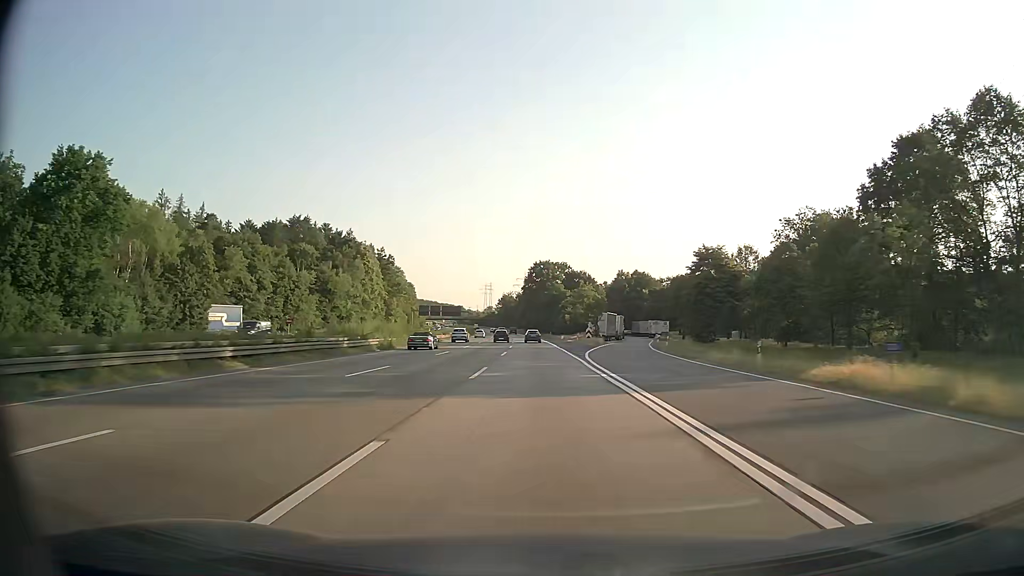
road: motorway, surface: asphalt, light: Day
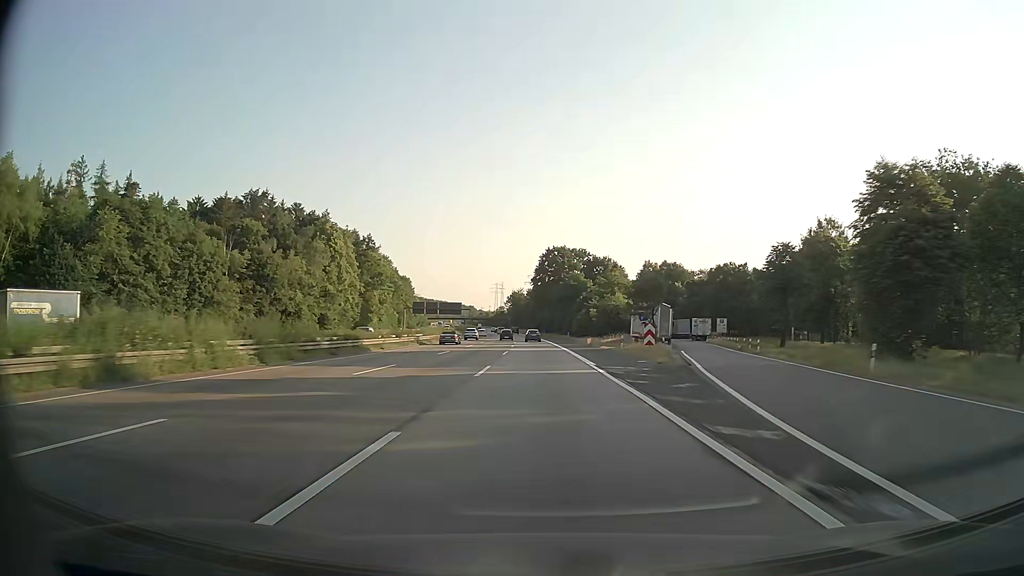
(-0.4, +34.8) m; -1°
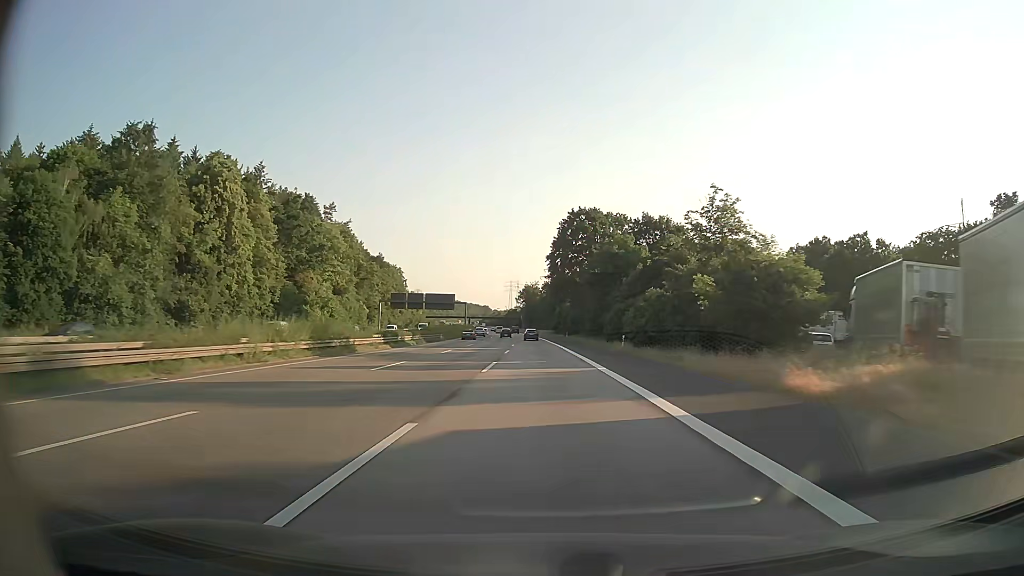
(-0.7, +52.2) m; -2°
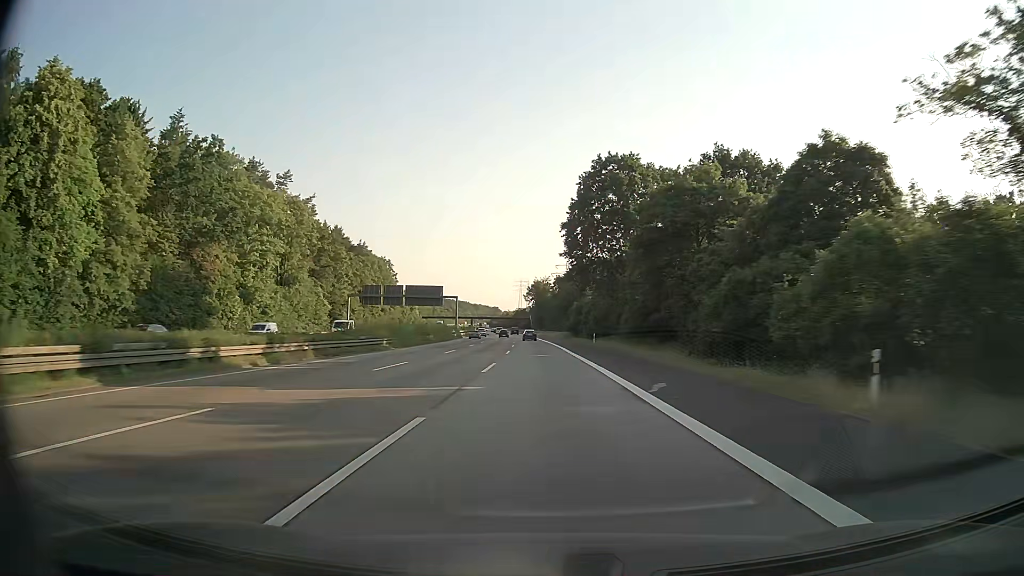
(-0.3, +34.8) m; -1°
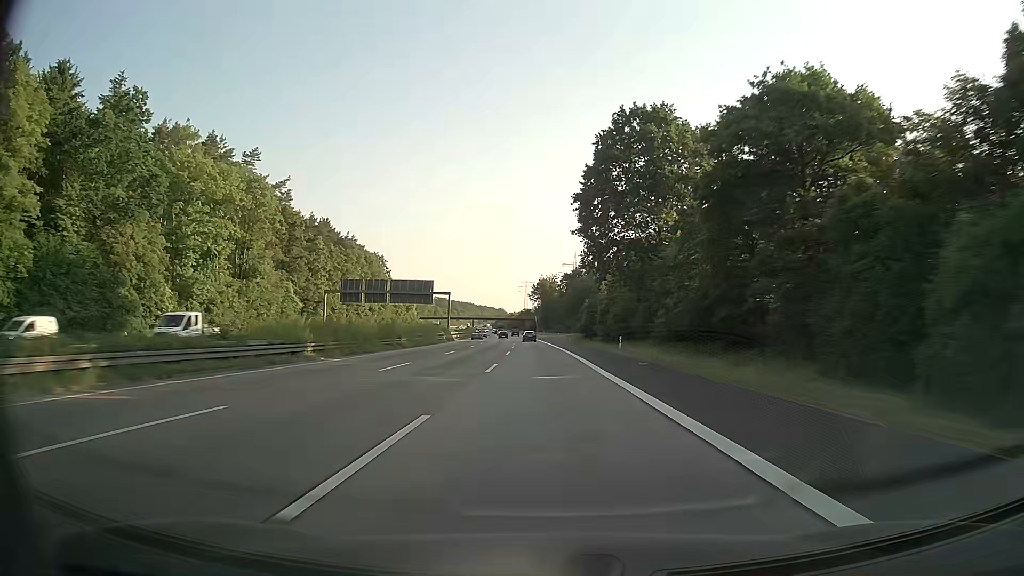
(-0.1, +17.4) m; 0°
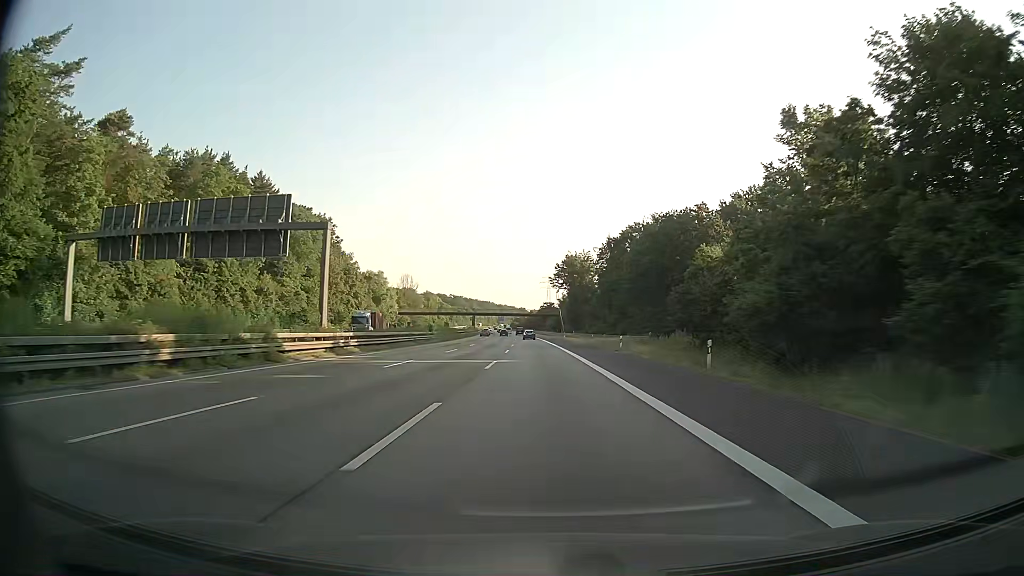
(-1.3, +69.5) m; -2°
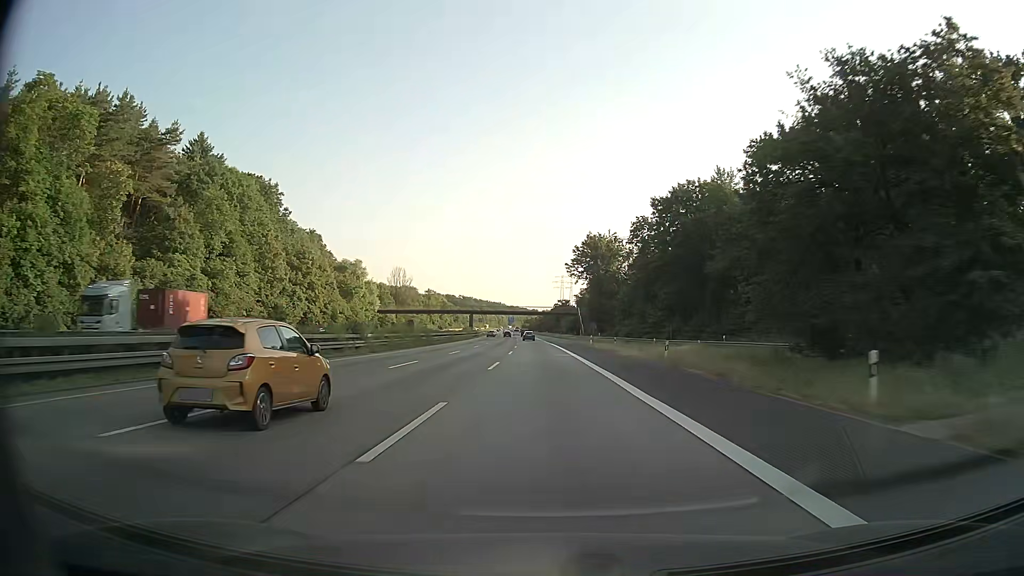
(-0.3, +34.8) m; -1°
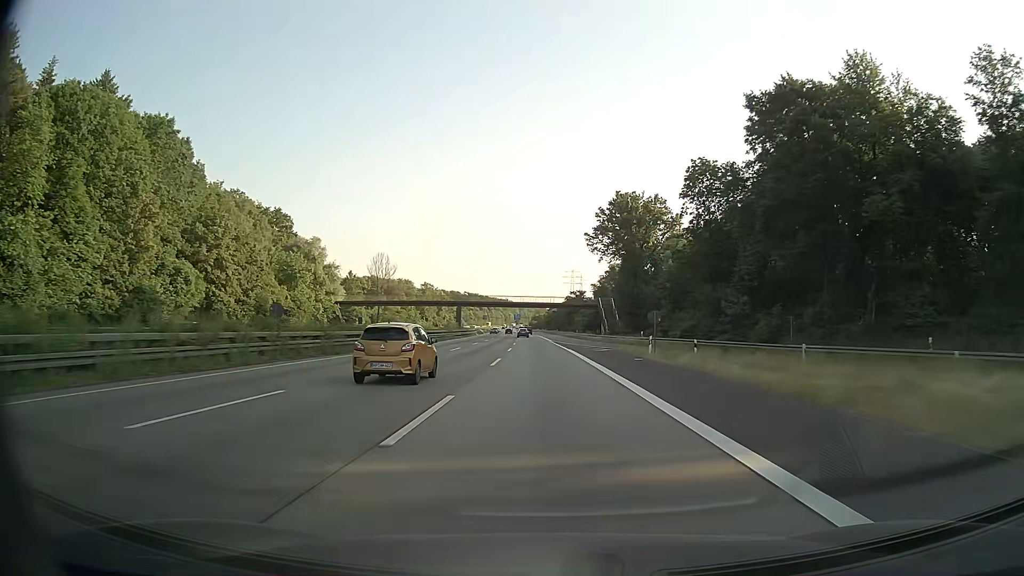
(-0.2, +34.8) m; -1°
(0, +10) (0, +20) (0, +30) (0, +40) (-1, +50) (-1, +60) (-1, +70) (-1, +80) (-2, +90) (-2, +100) m
